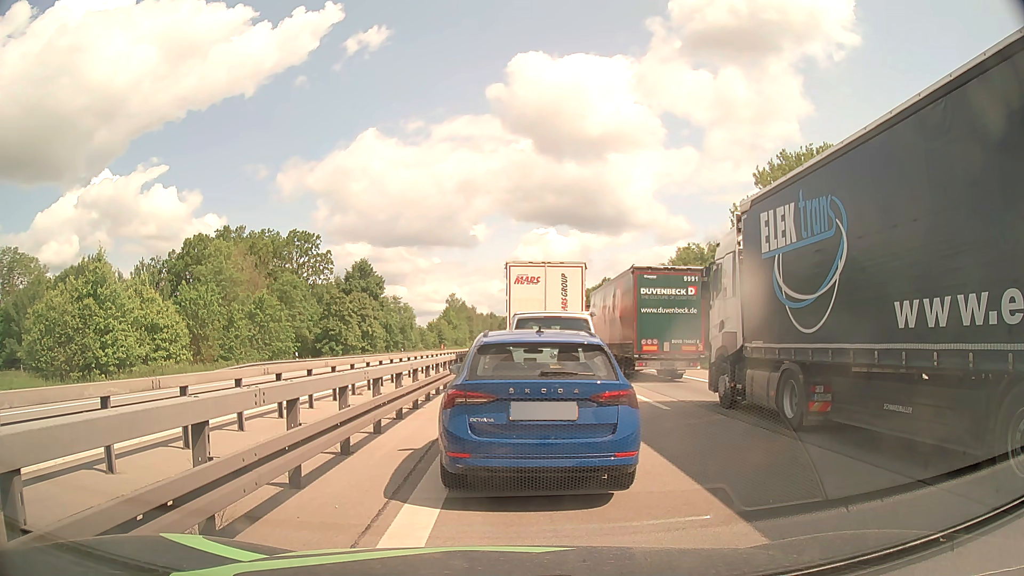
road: motorway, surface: asphalt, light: Day
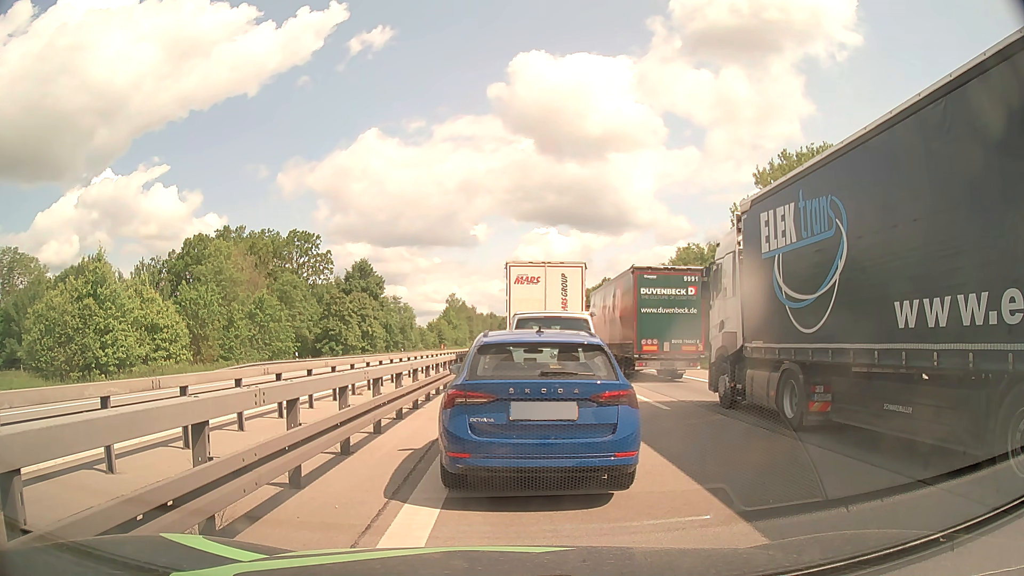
(0.0, 0.0) m; 0°
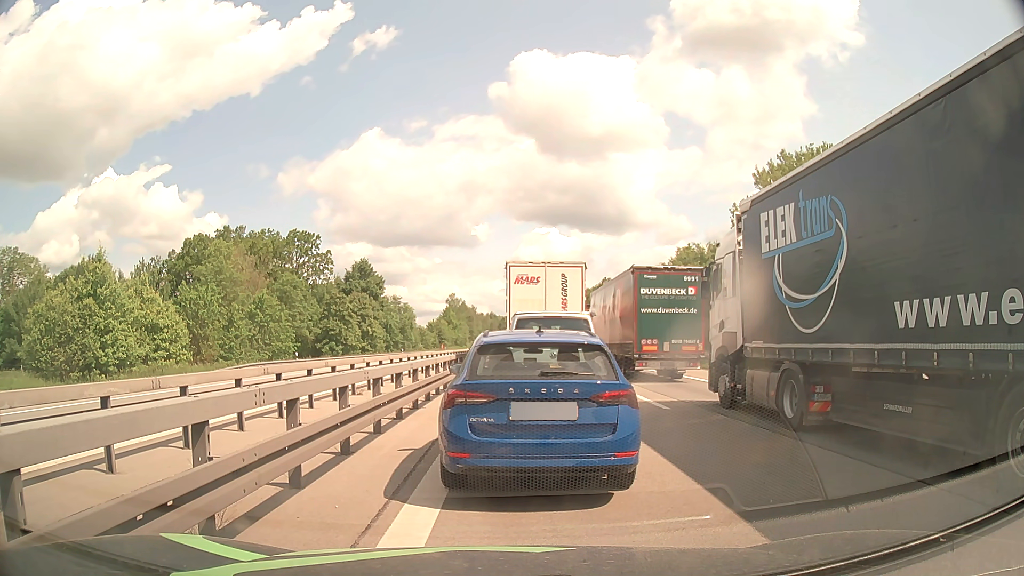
(0.0, 0.0) m; 0°
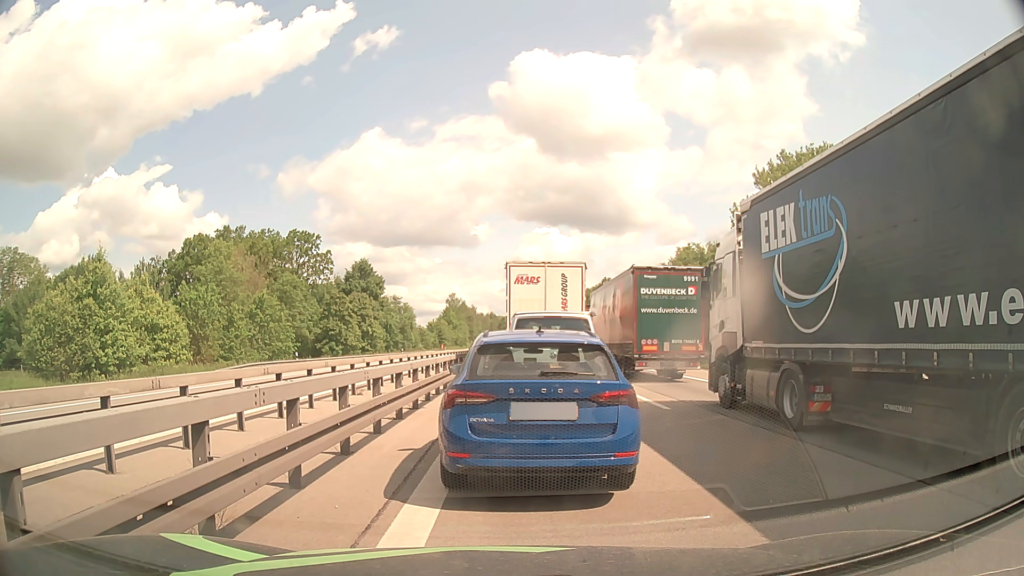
(0.0, 0.0) m; 0°
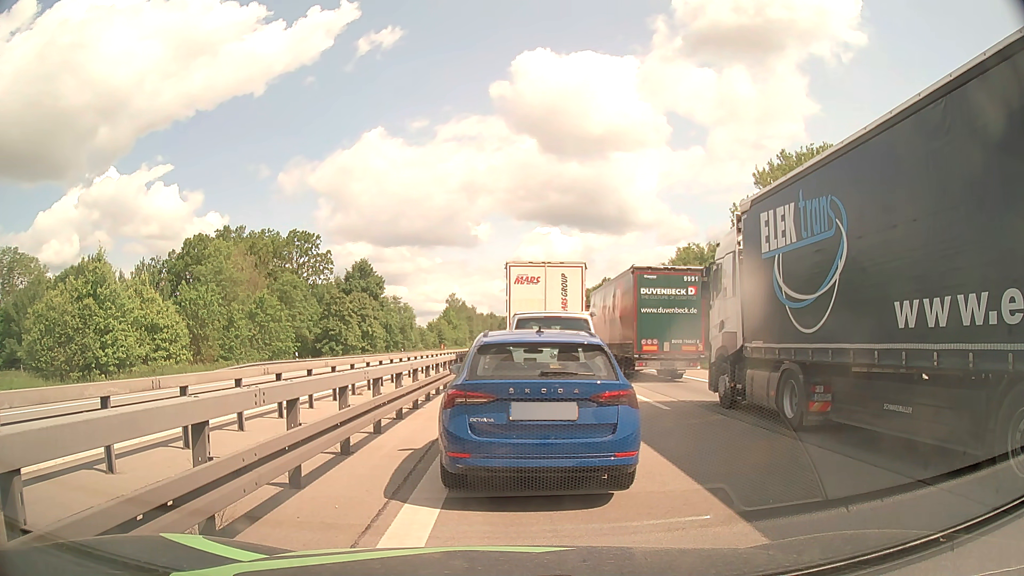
(0.0, 0.0) m; 0°
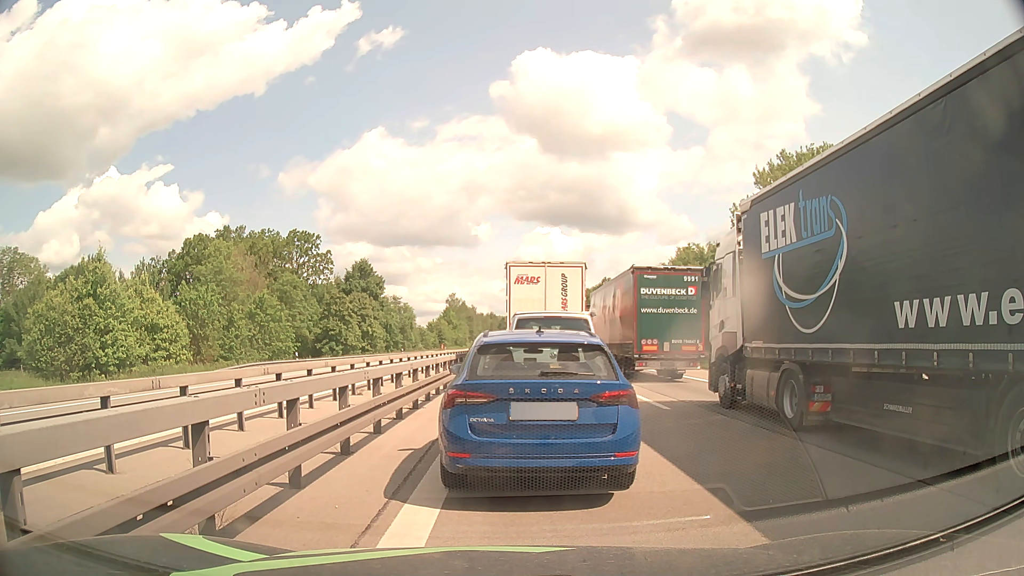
(0.0, 0.0) m; 0°
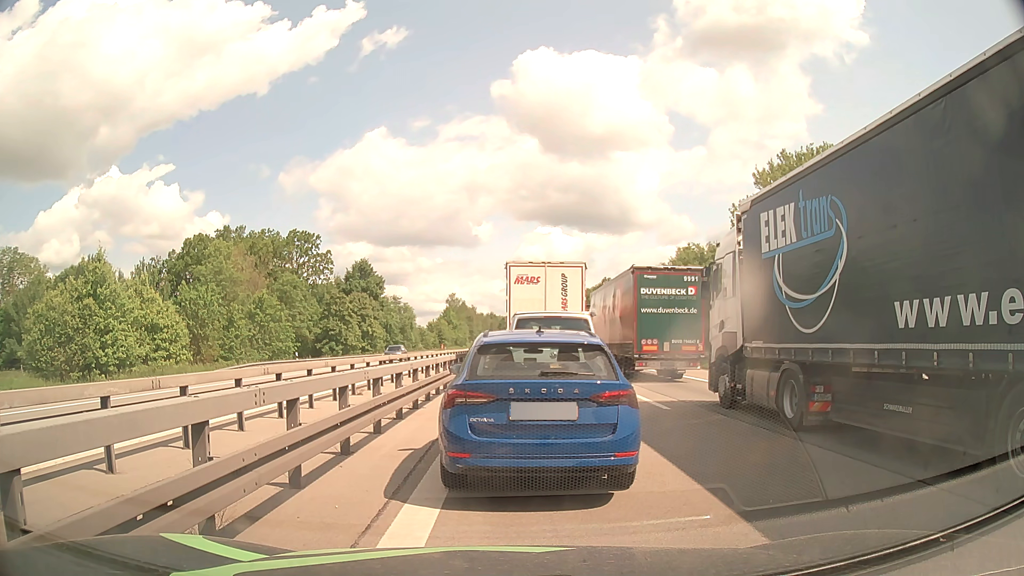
(0.0, 0.0) m; 0°
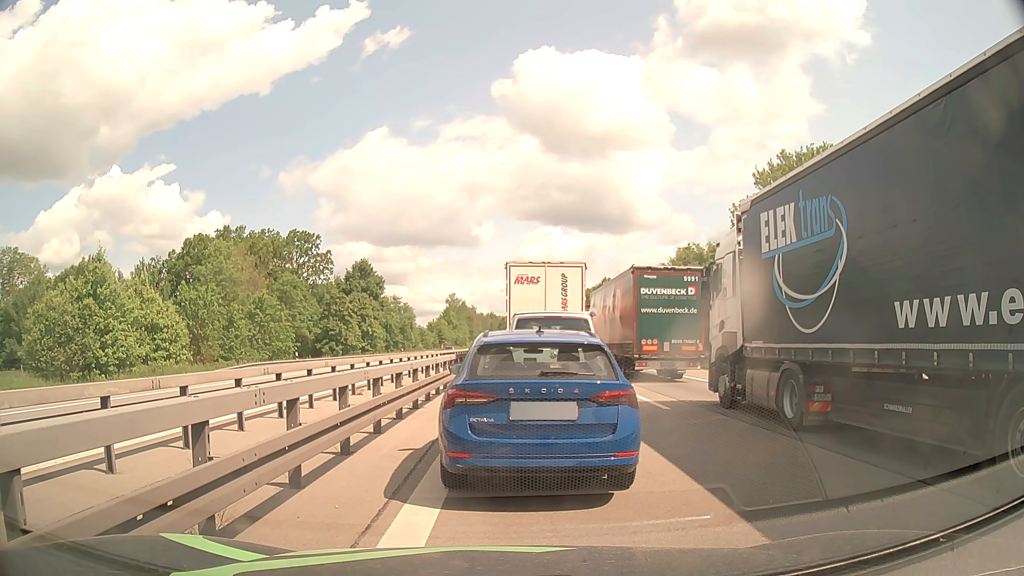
(0.0, 0.0) m; 0°
